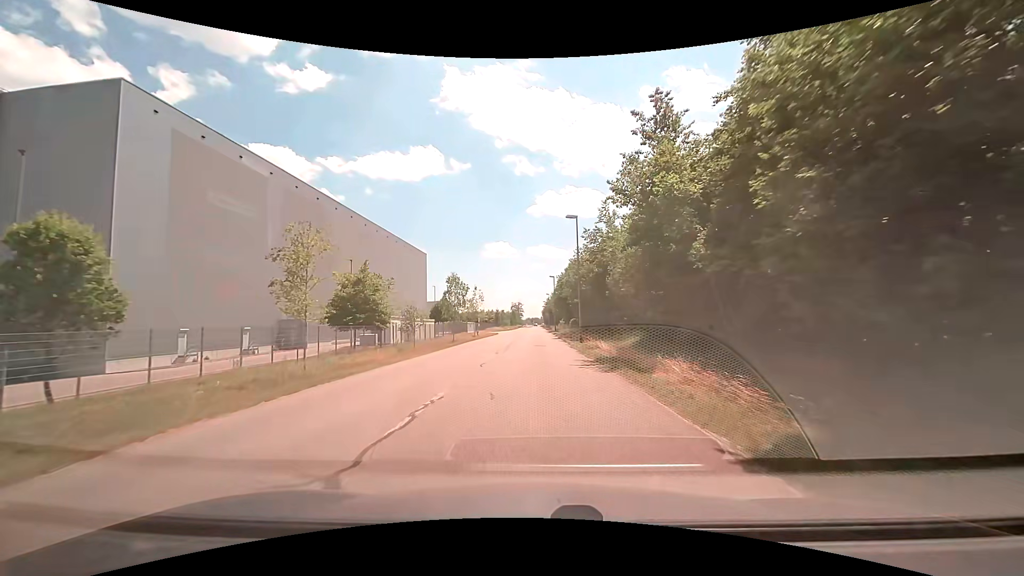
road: unclassified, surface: asphalt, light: Day
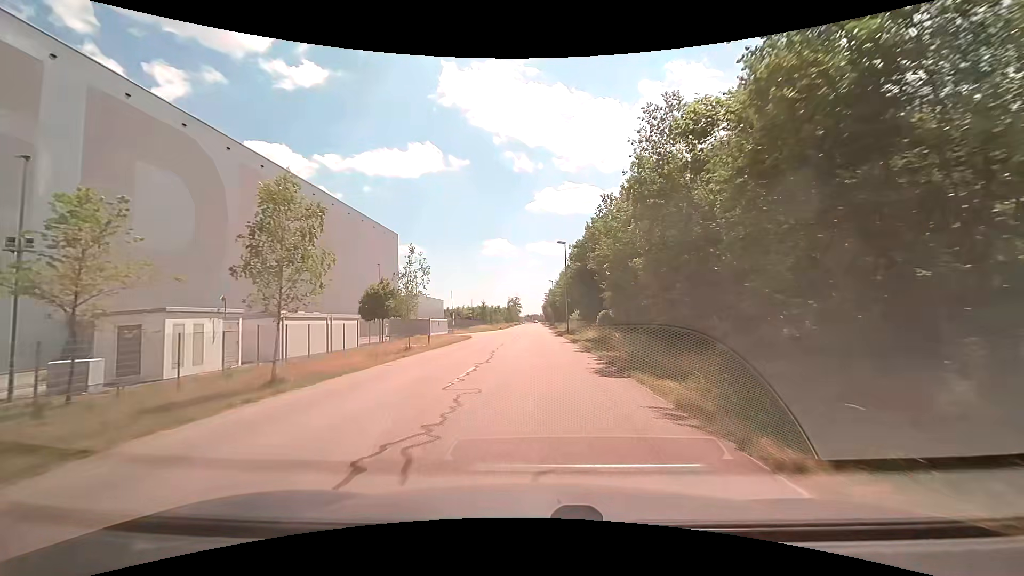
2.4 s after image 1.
(+0.1, +31.5) m; 0°
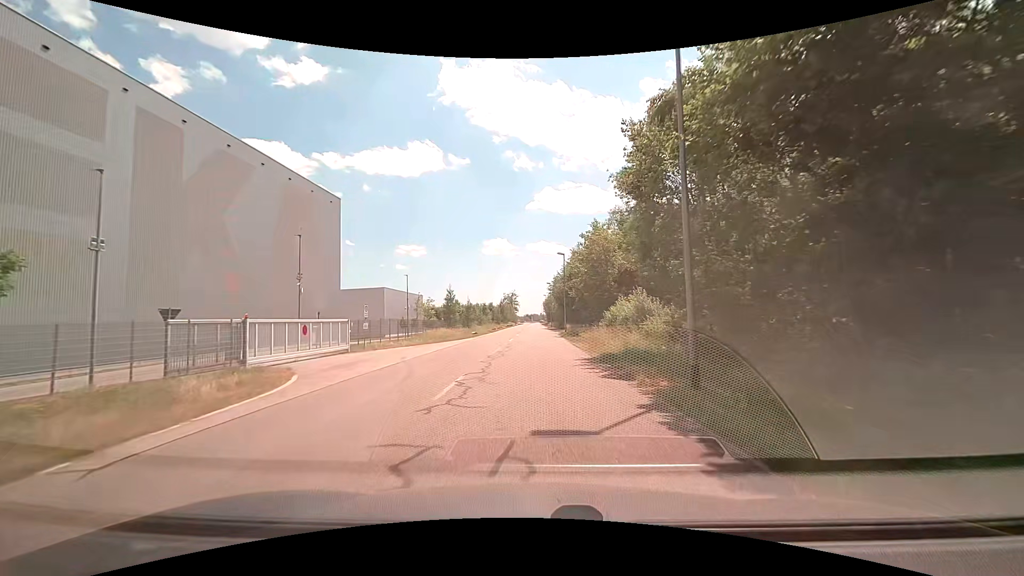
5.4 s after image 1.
(-0.1, +37.4) m; 0°
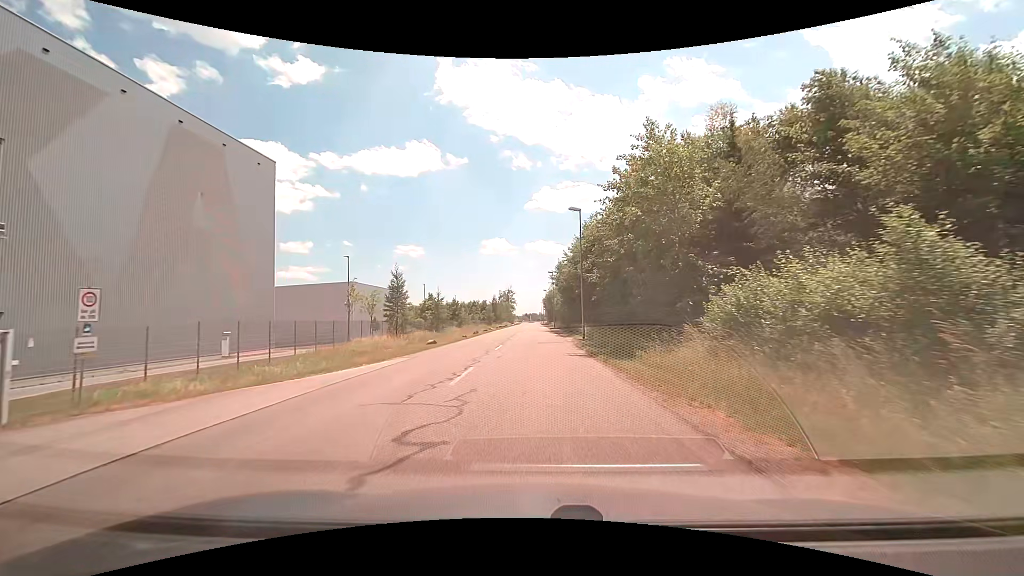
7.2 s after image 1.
(0.0, +21.8) m; 0°
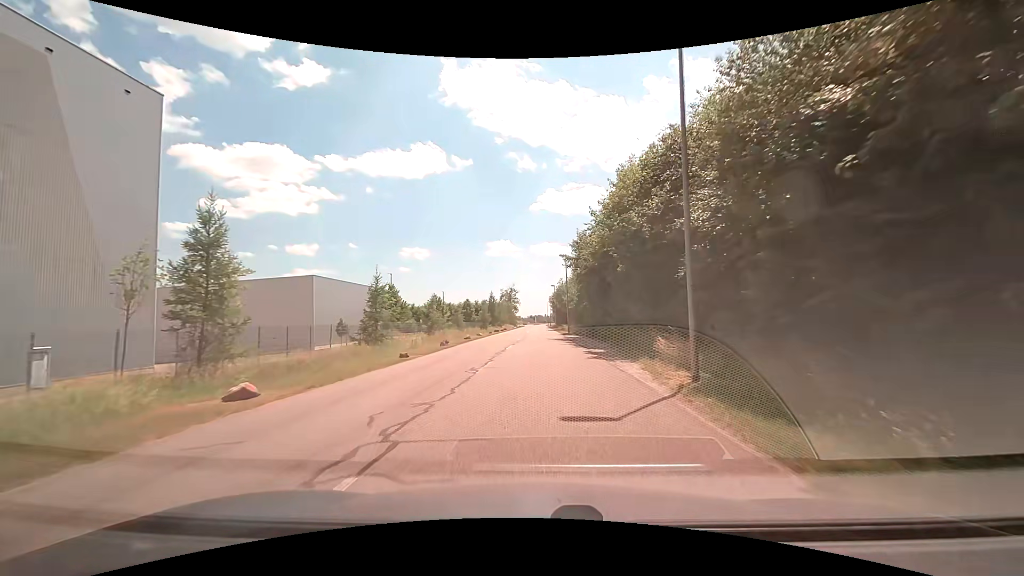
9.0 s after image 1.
(-0.1, +21.9) m; -1°
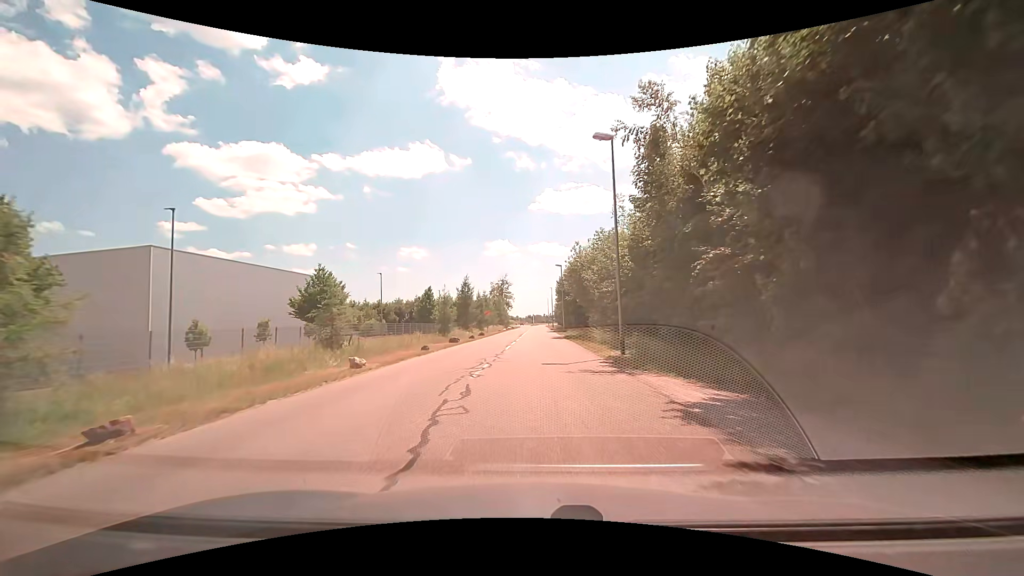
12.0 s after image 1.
(+0.5, +36.5) m; +1°
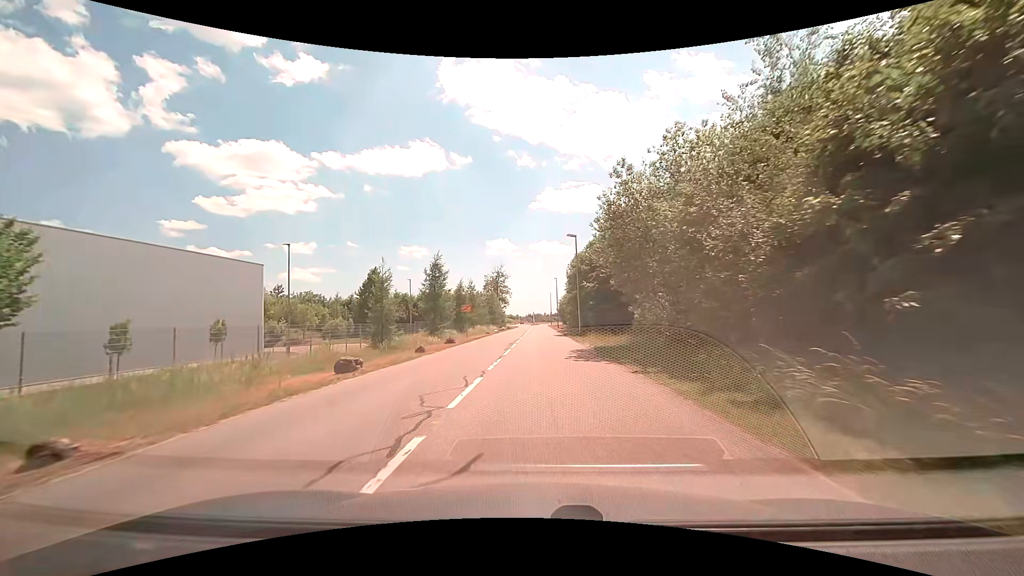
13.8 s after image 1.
(-0.1, +21.9) m; 0°
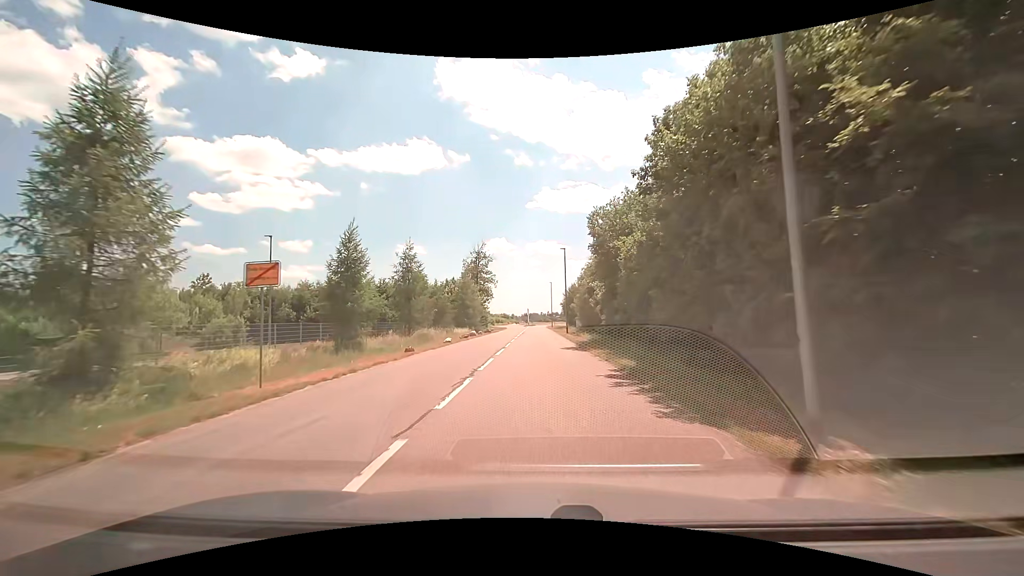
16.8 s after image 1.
(+0.3, +35.8) m; 0°
